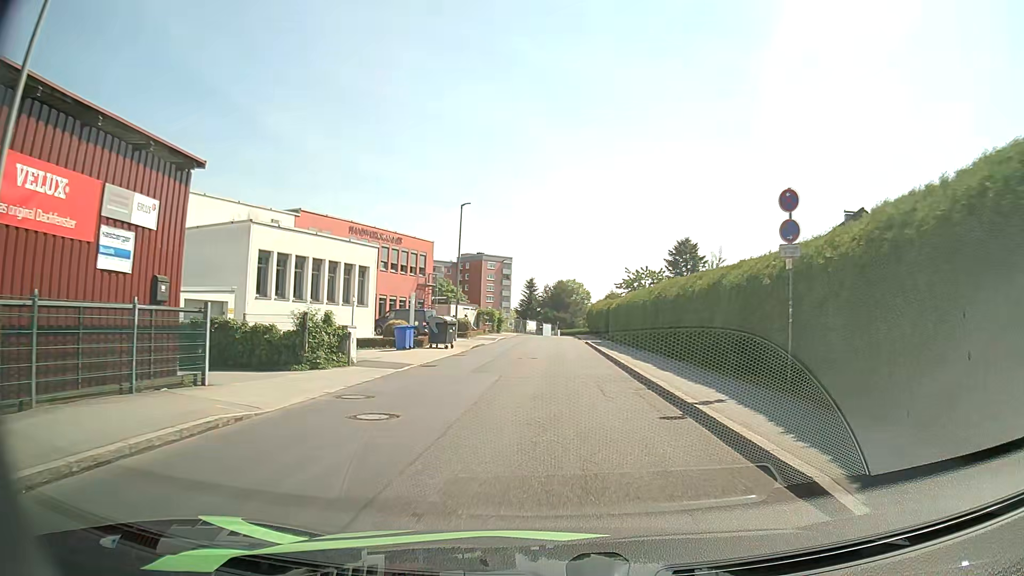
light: Day
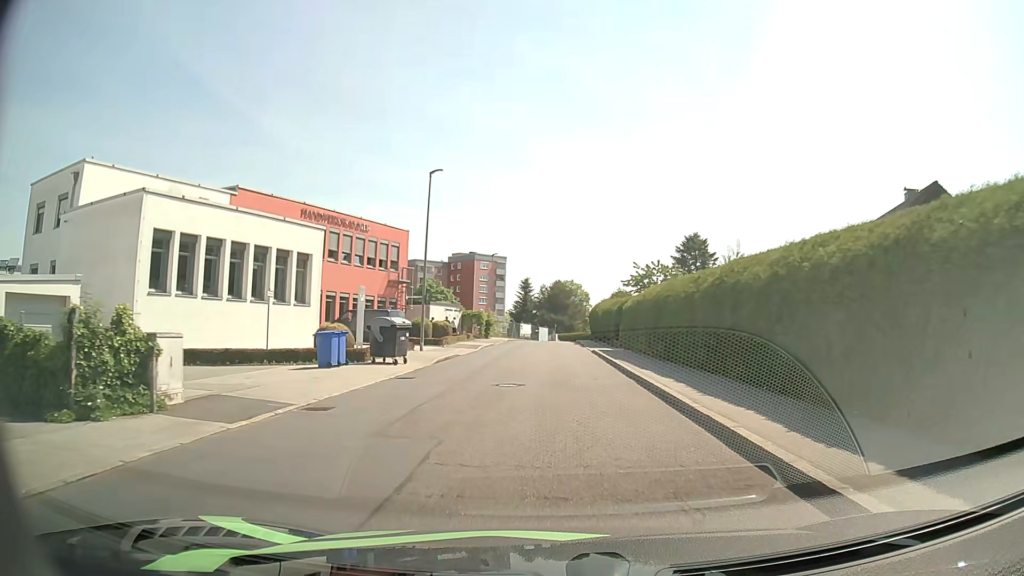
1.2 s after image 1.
(0.0, +9.8) m; 0°
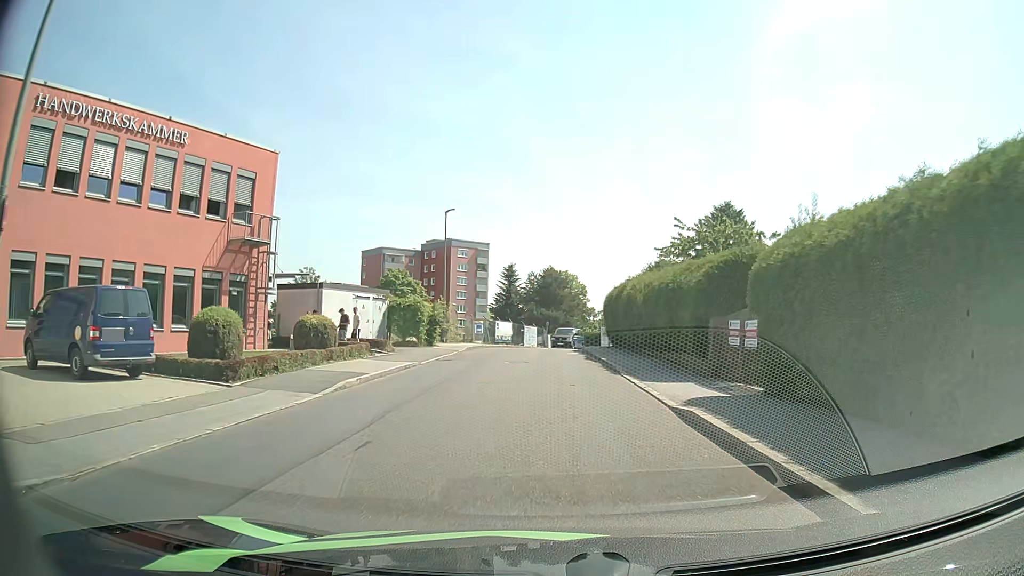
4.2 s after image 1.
(+0.2, +24.9) m; +1°
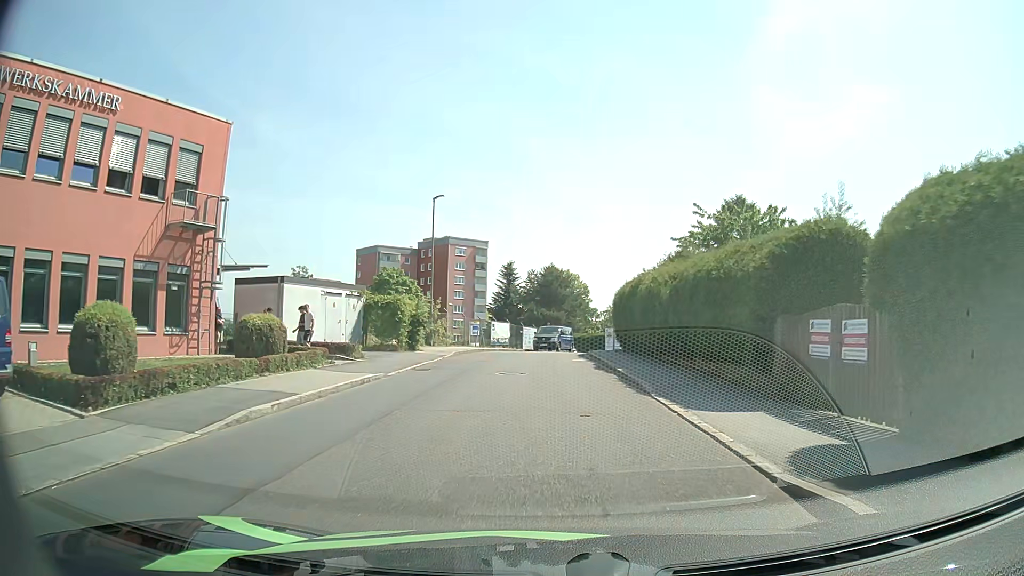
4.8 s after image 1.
(0.0, +4.9) m; 0°
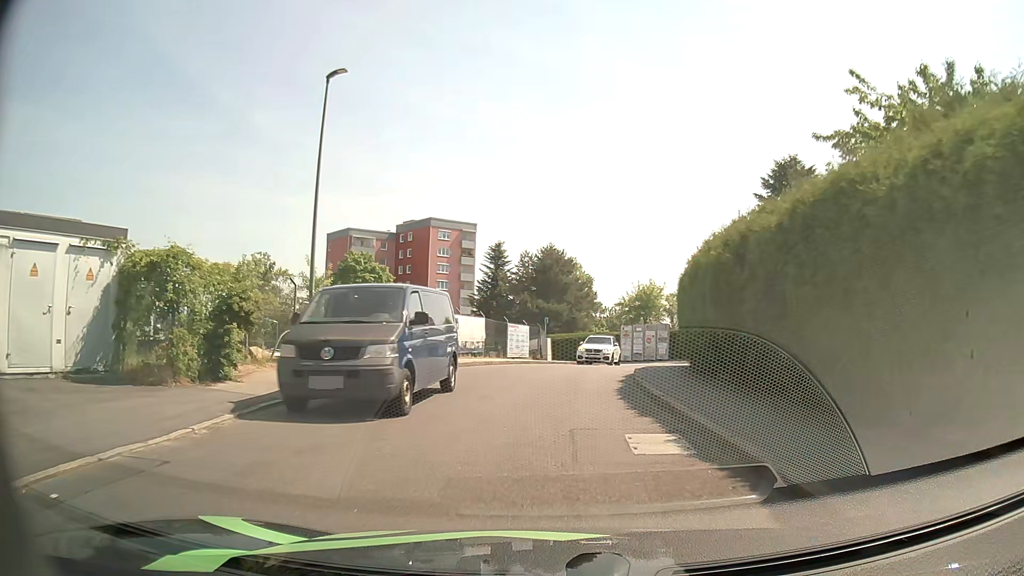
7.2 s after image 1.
(0.0, +18.5) m; 0°
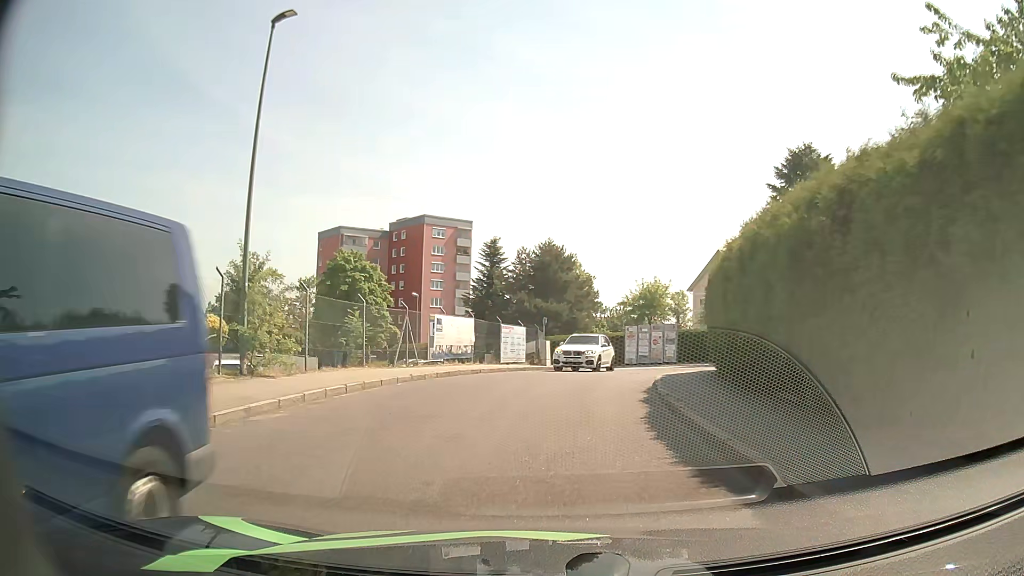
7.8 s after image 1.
(0.0, +4.1) m; +1°
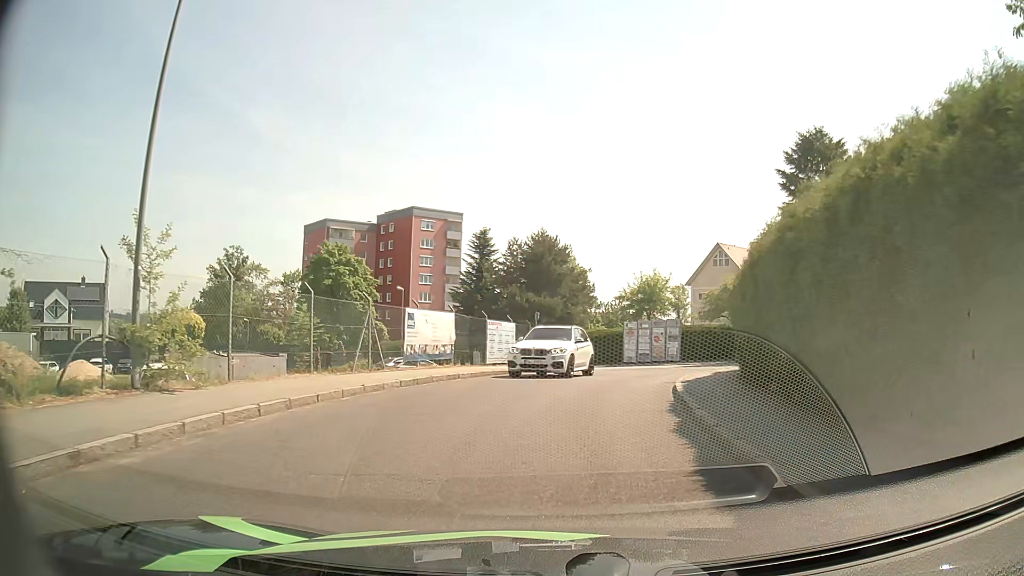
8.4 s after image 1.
(0.0, +3.9) m; 0°
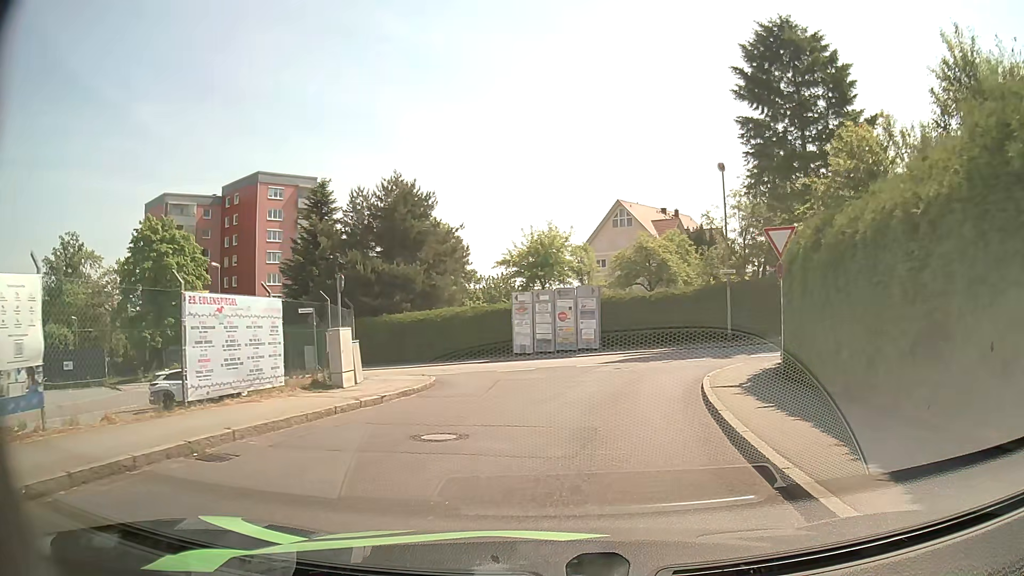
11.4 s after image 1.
(+1.3, +16.8) m; +10°
(+1, +10) (+3, +20) (+11, +25) (+20, +22) (+30, +20) (+40, +18) (+49, +16) (+59, +14) (+69, +12) (+79, +10) m
